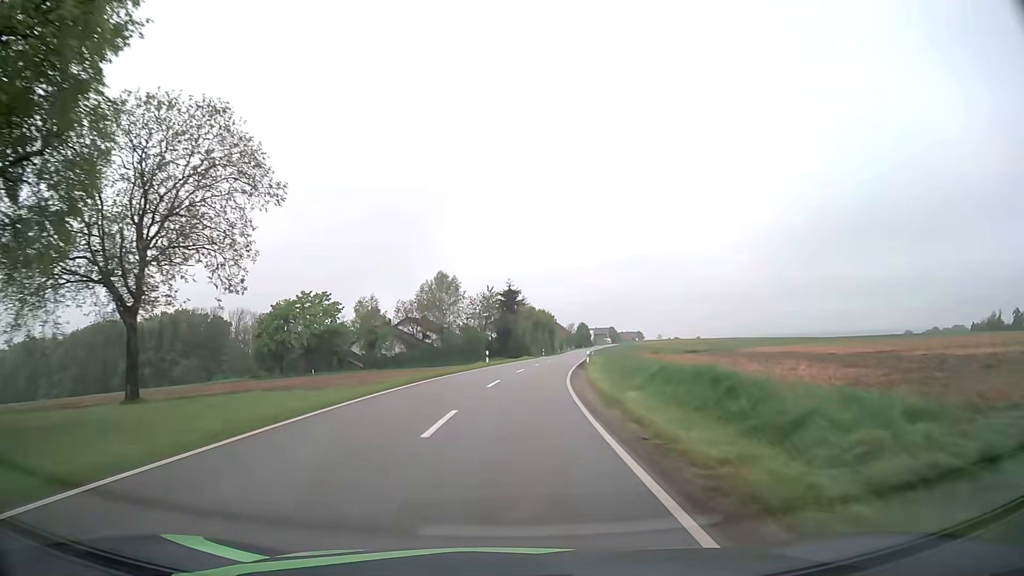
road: tertiary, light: Day
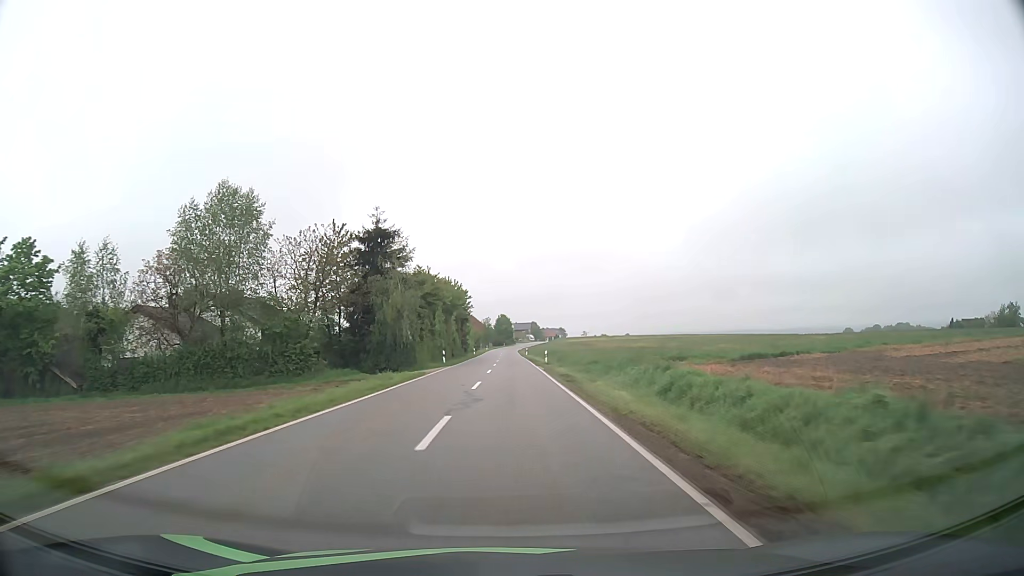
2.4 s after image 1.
(+3.6, +49.4) m; +8°
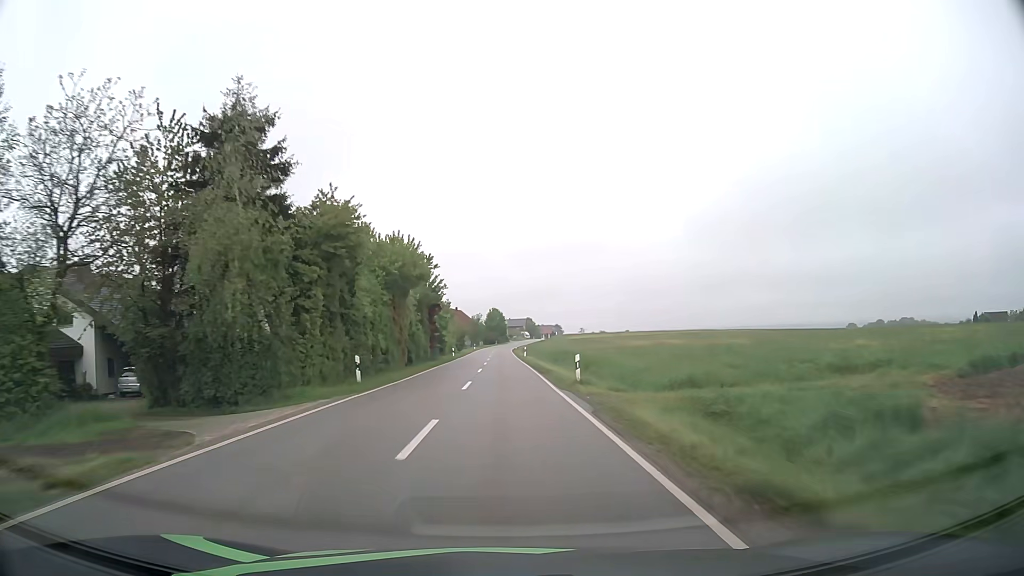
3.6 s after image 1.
(+0.3, +25.0) m; +1°
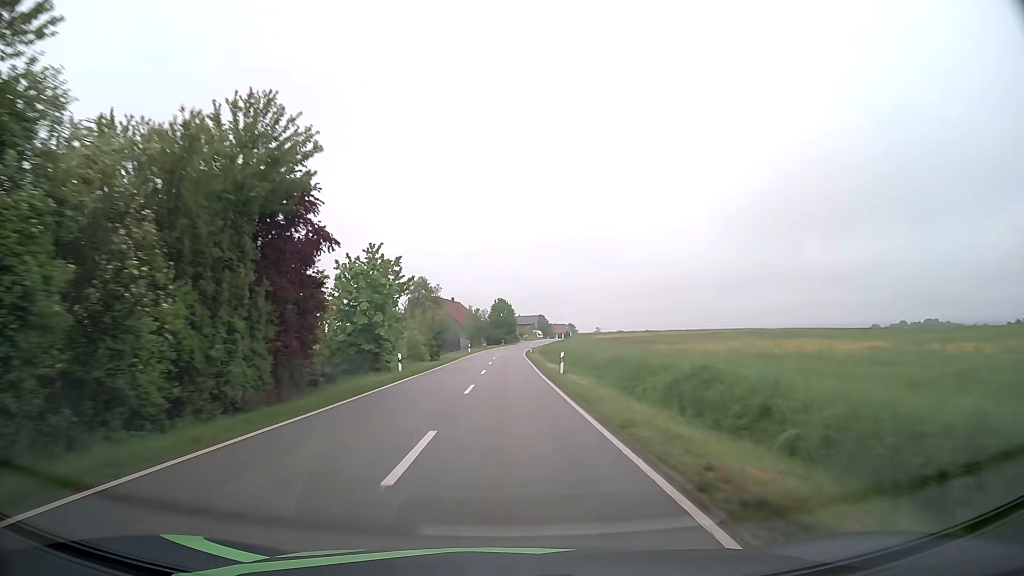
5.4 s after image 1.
(-0.3, +37.6) m; -1°
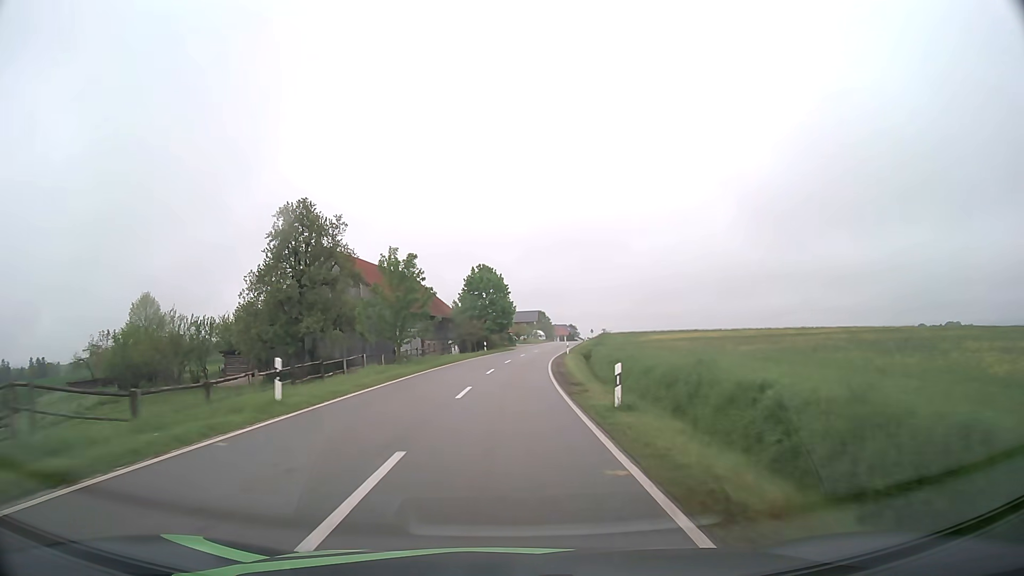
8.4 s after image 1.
(+0.4, +62.7) m; +1°
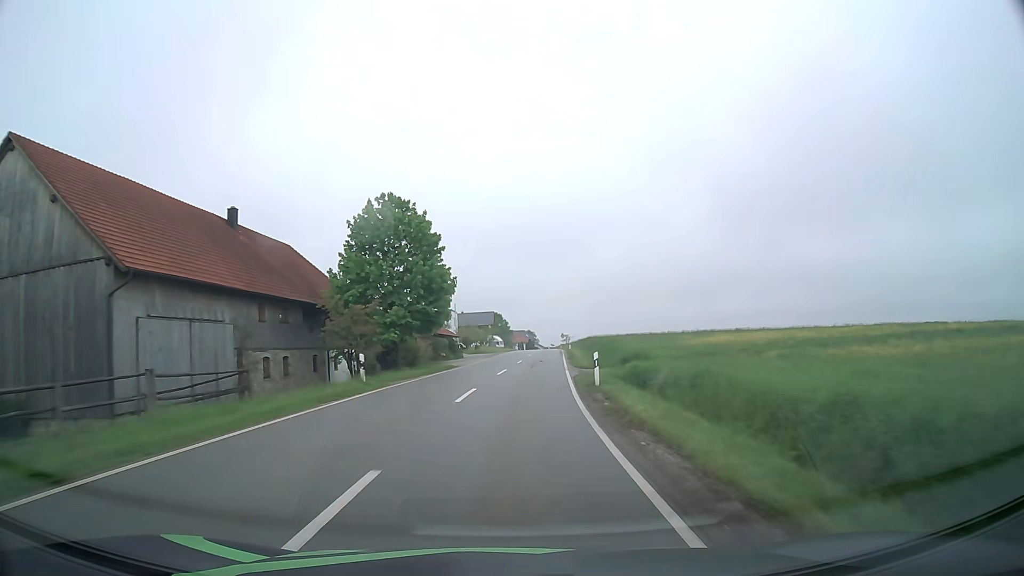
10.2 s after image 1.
(+1.0, +37.5) m; +4°
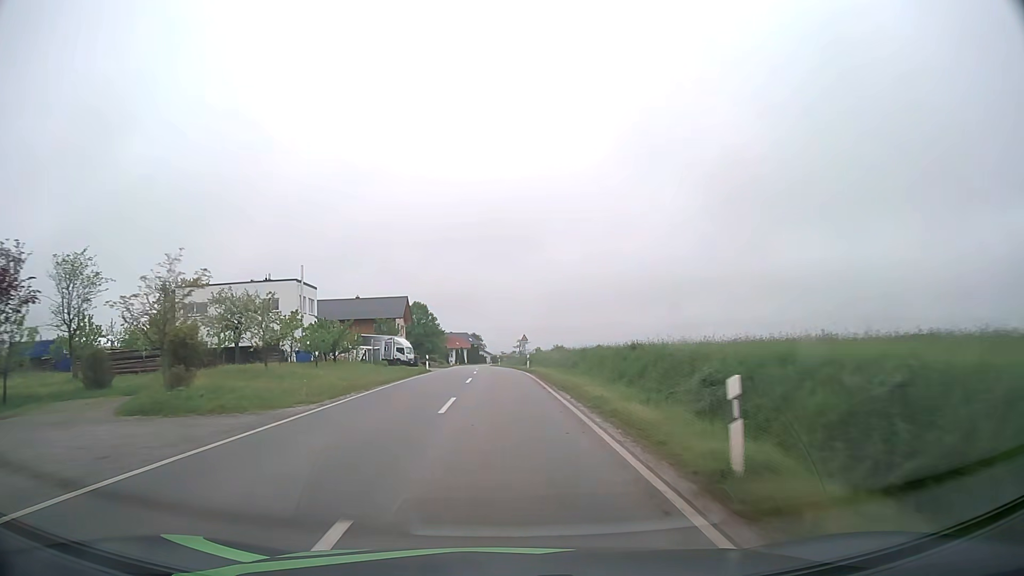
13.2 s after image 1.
(+3.6, +62.0) m; +4°
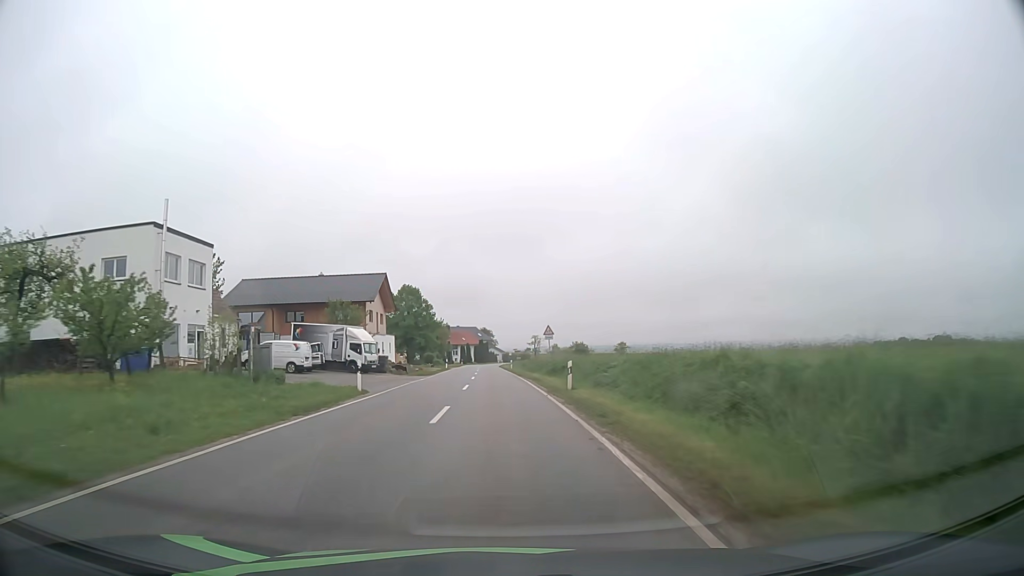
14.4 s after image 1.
(-0.1, +24.9) m; -1°
(0, +10) (0, +20) (-1, +30) (-1, +40) (-1, +50) (-2, +60) (-2, +70) (-2, +80) (-3, +90) (-3, +100) m
